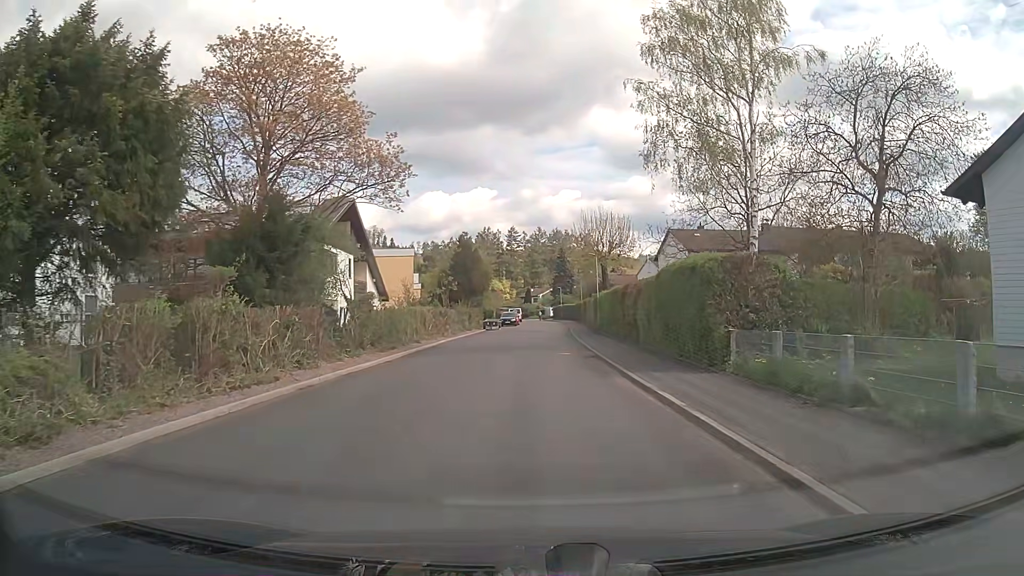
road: tertiary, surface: asphalt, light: Day
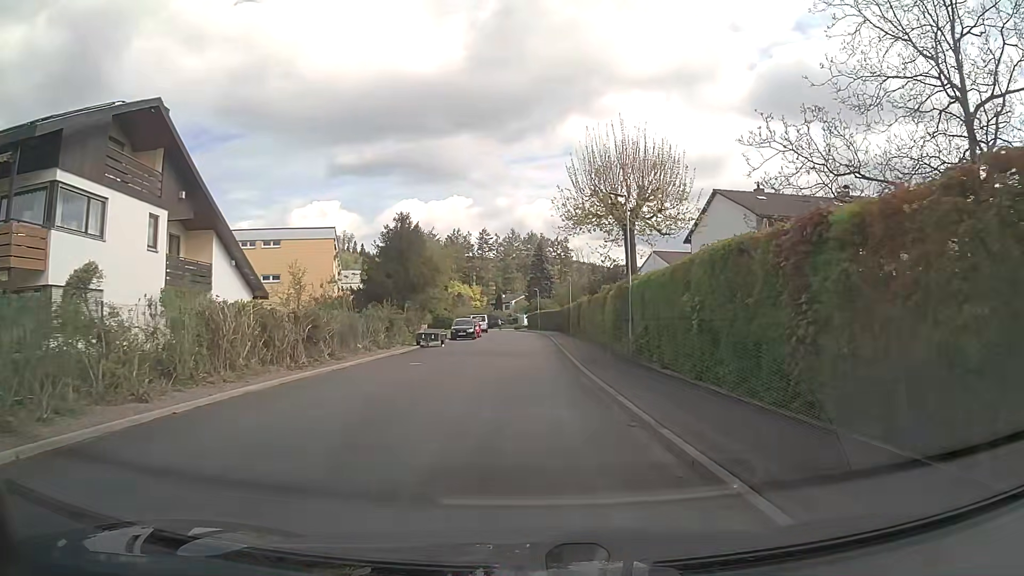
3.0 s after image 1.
(+0.1, +22.8) m; +2°
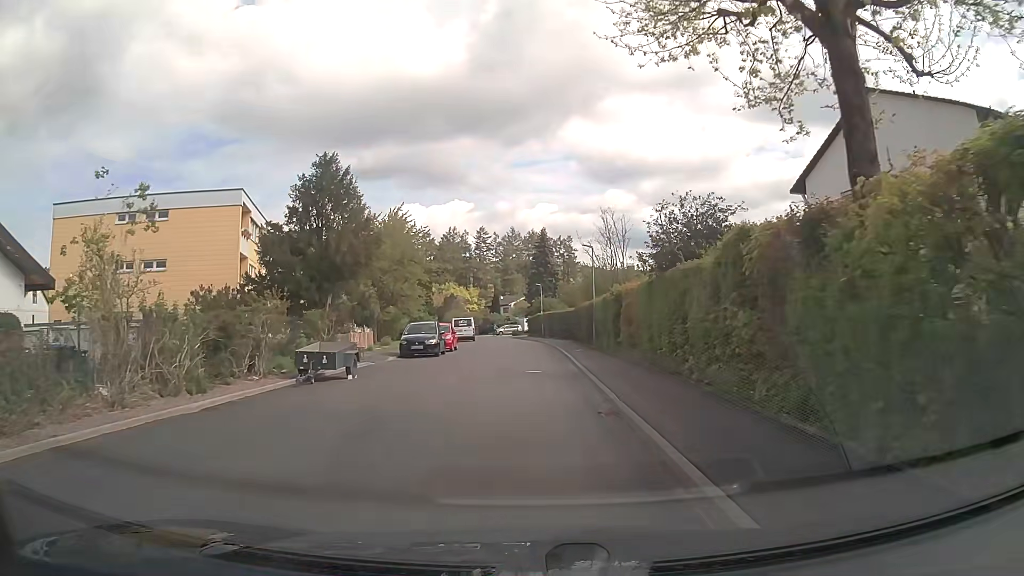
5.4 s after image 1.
(-0.2, +18.6) m; -1°
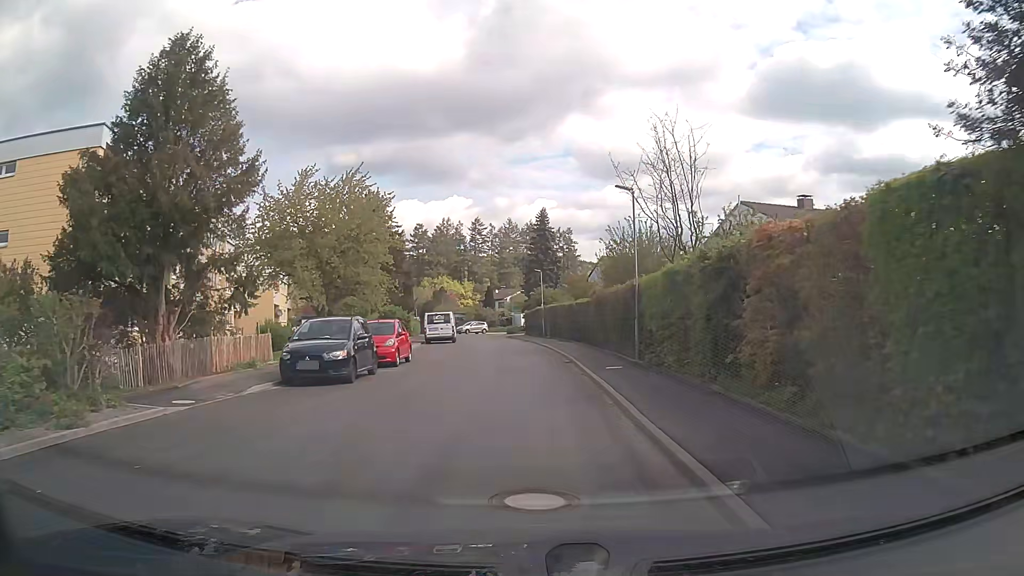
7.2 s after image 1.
(0.0, +13.8) m; 0°
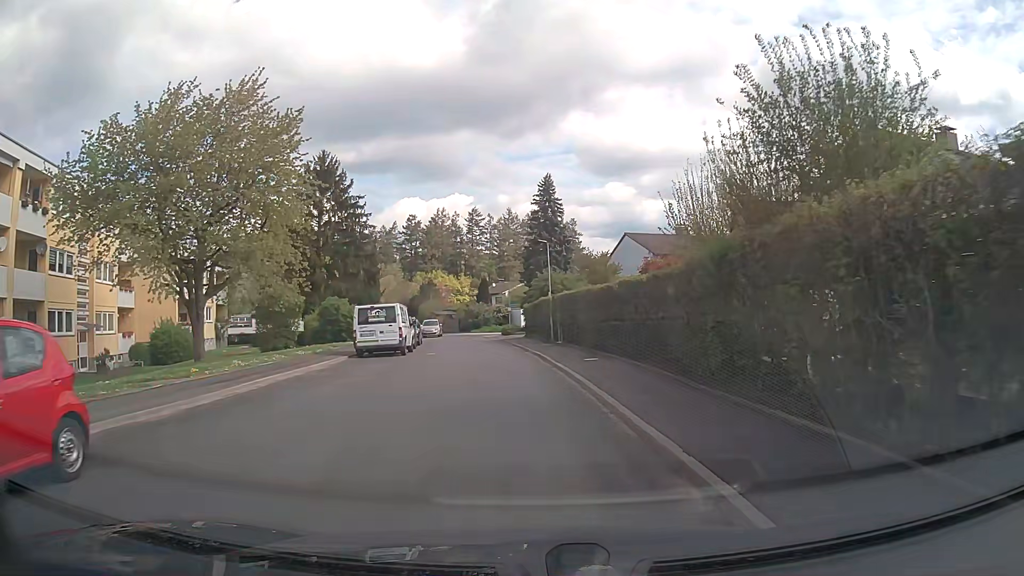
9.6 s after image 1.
(0.0, +17.8) m; 0°
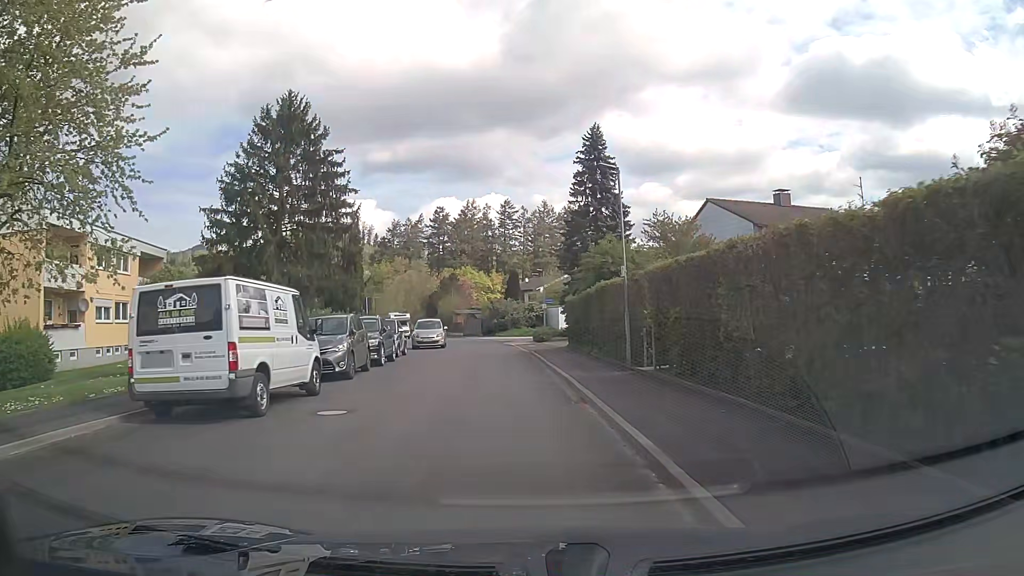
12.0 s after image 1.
(-0.4, +17.0) m; -4°
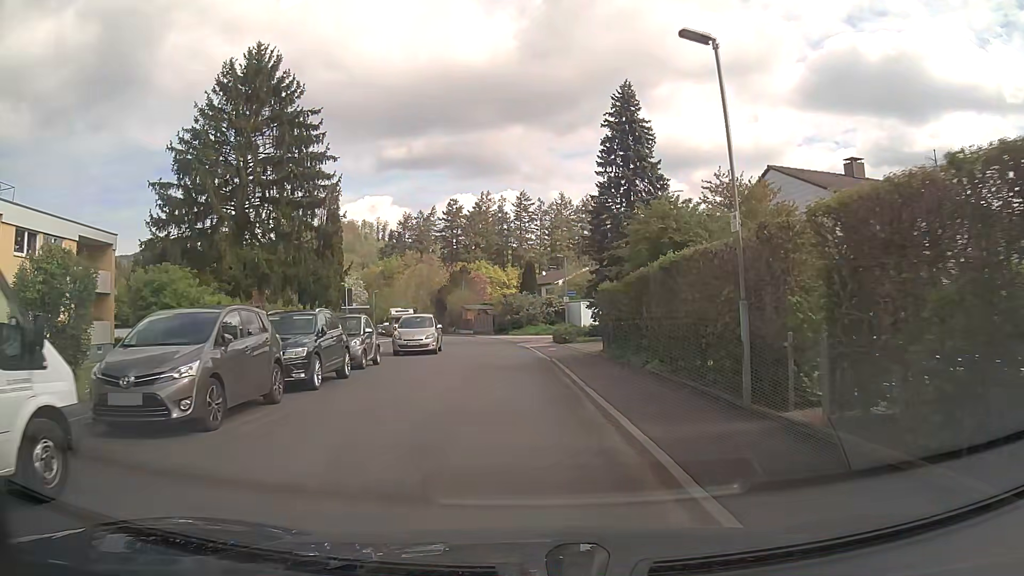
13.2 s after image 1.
(0.0, +8.2) m; 0°
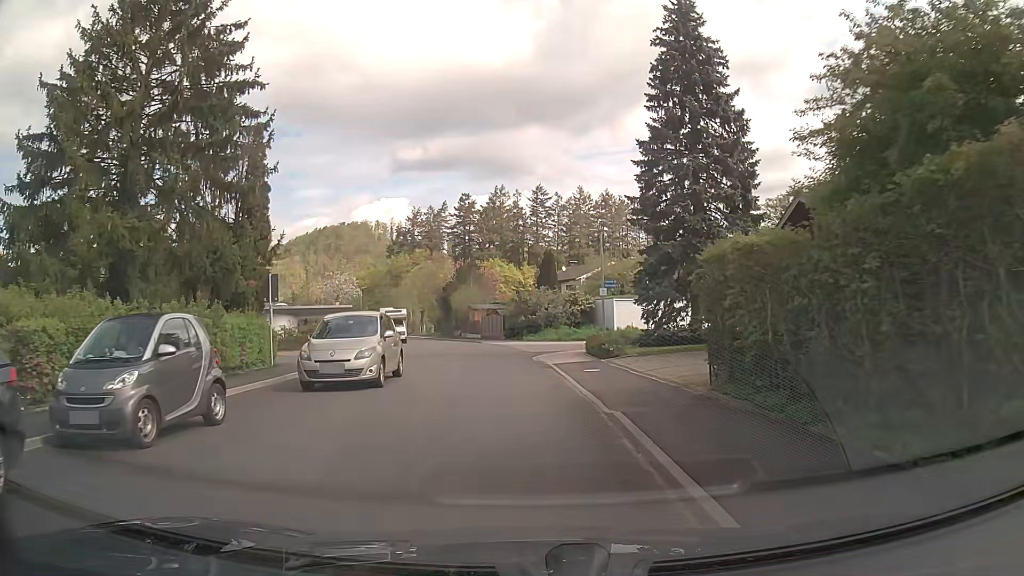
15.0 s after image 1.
(-0.3, +12.2) m; -2°
(0, +10) (0, +20) (-1, +30) (-3, +40) (-5, +50) (-7, +59) (-9, +69) (-12, +79) (-14, +89) (-17, +98) m
